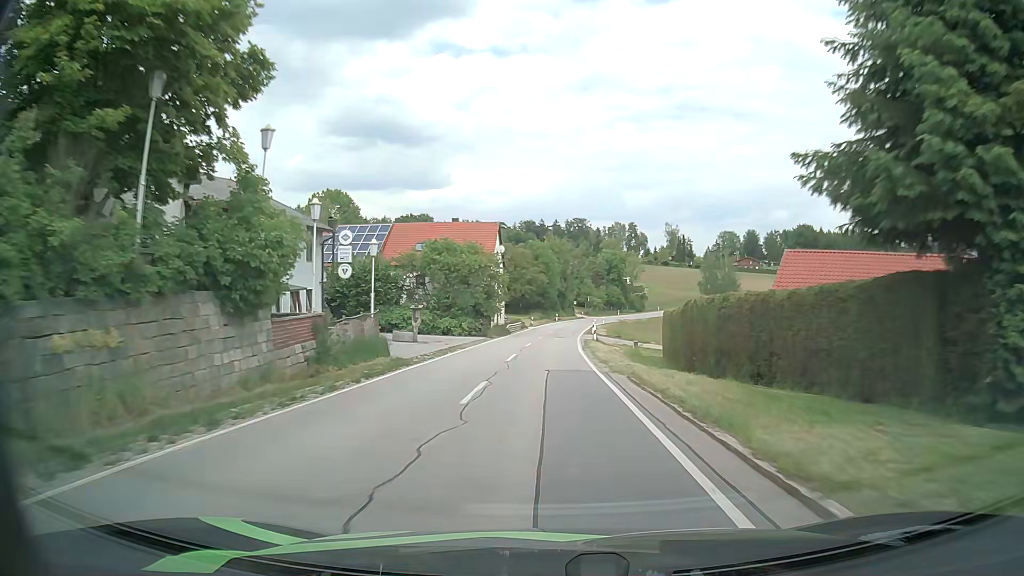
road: secondary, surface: asphalt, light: Day
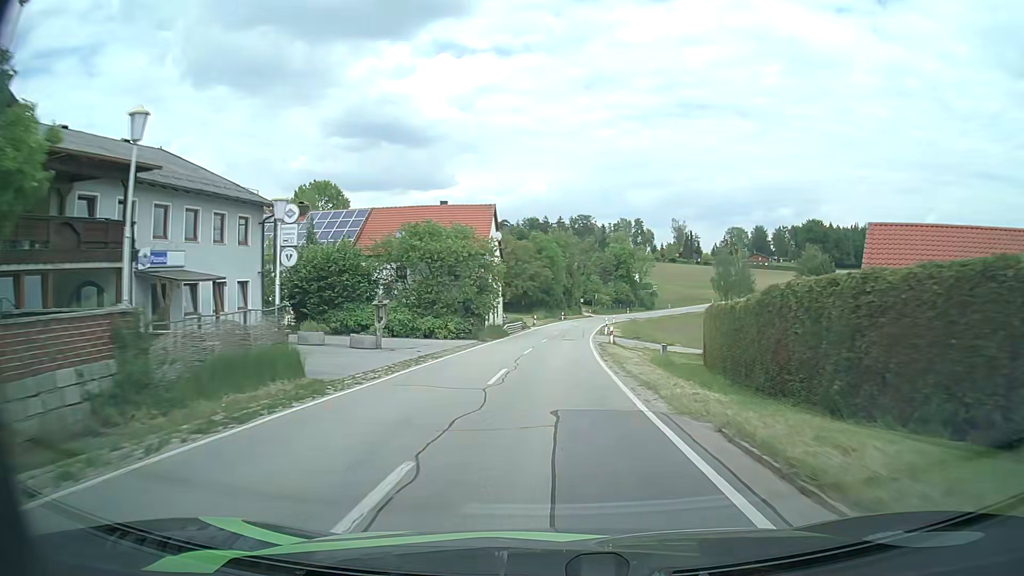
(0.0, +8.8) m; 0°
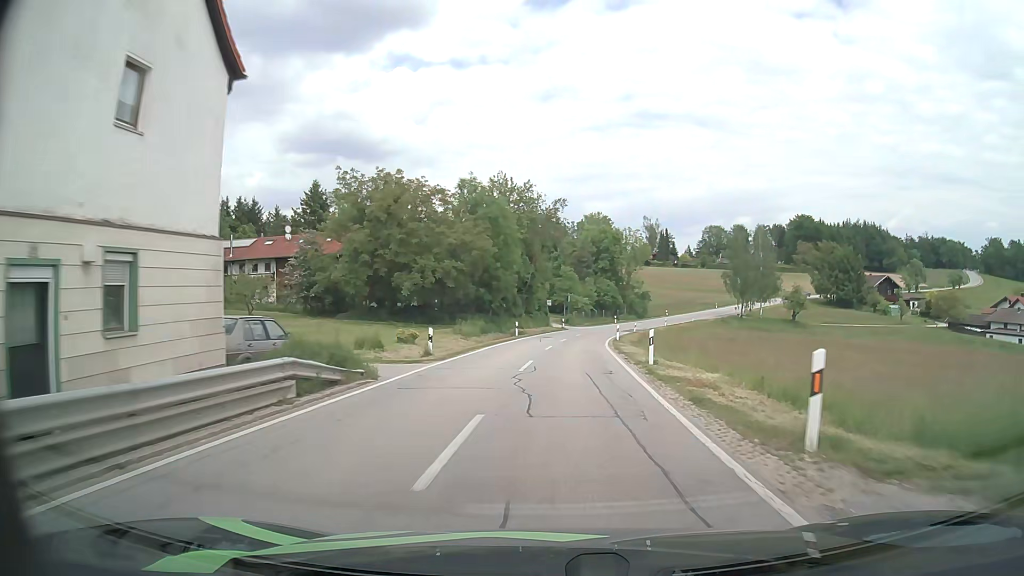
(+1.0, +44.2) m; +3°
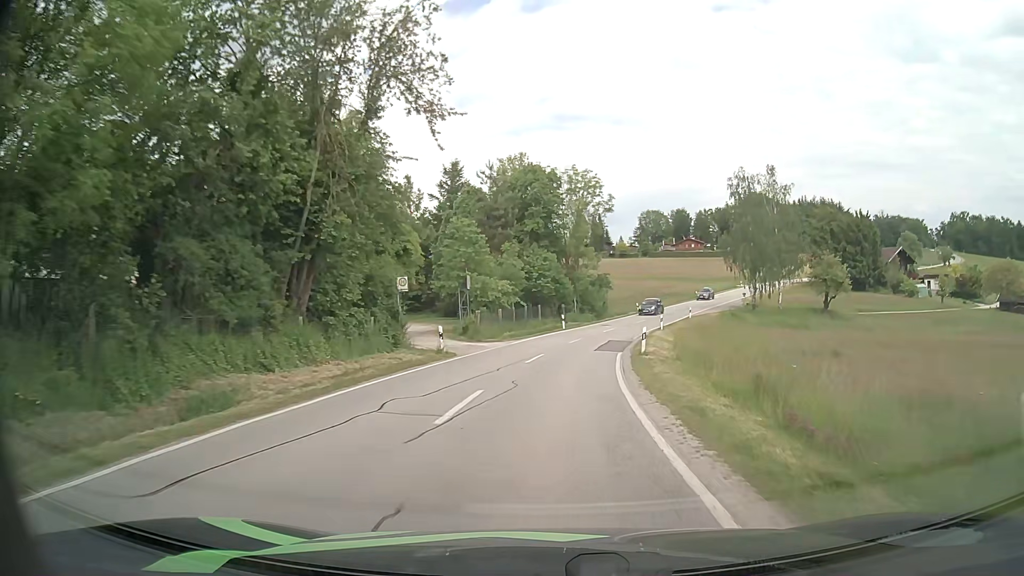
(+2.6, +43.5) m; +7°
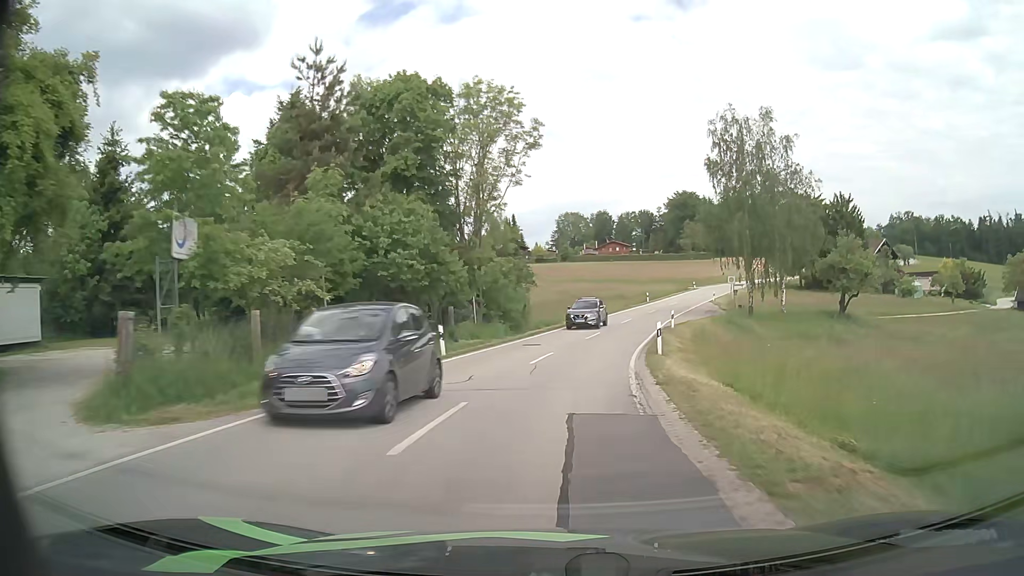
(+1.5, +25.6) m; +7°
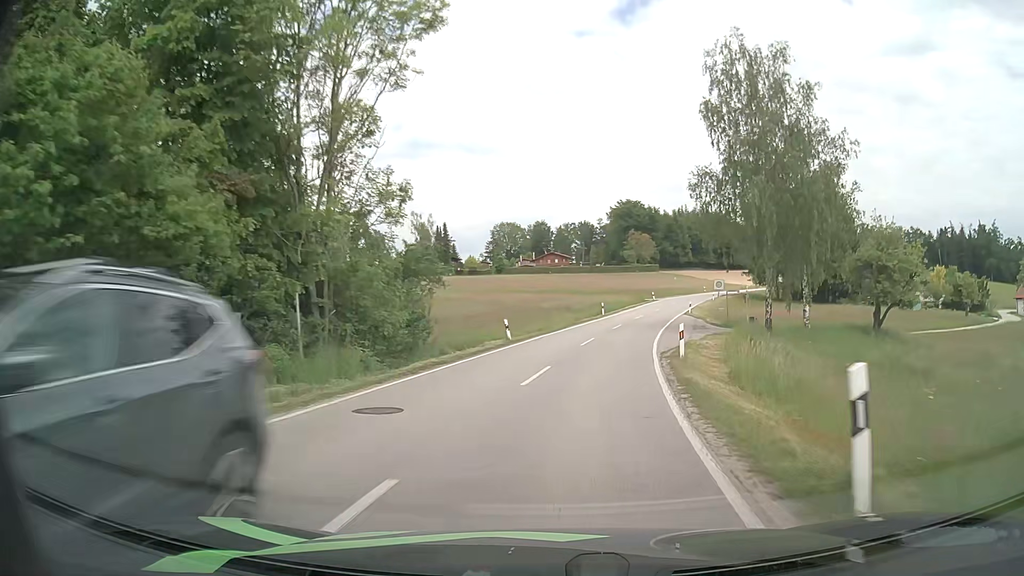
(+0.7, +16.7) m; +5°
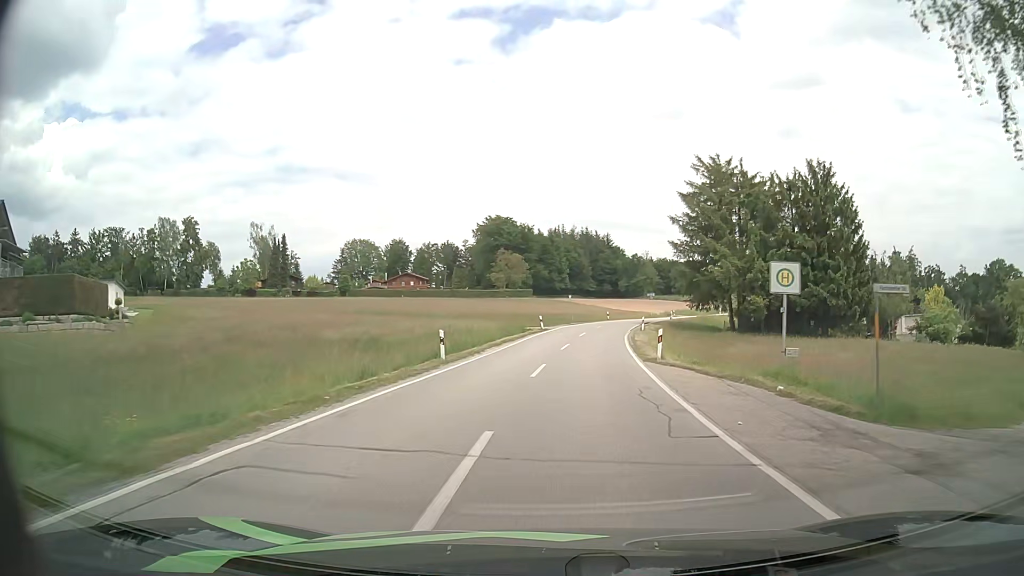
(+3.2, +32.5) m; +11°
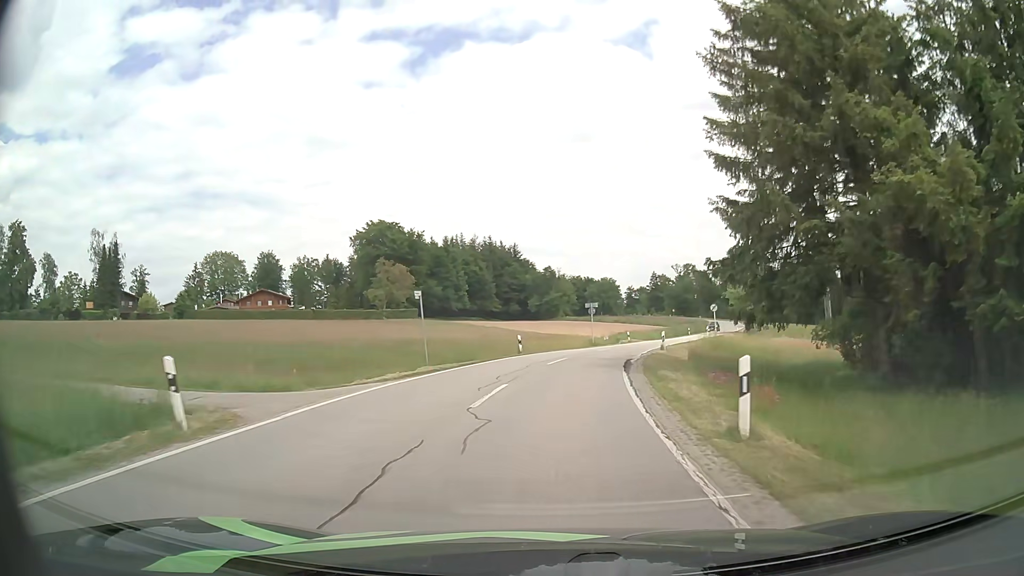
(+3.4, +40.2) m; +8°
(0, +10) (+1, +20) (+2, +30) (+5, +40) (+8, +49) (+11, +58) (+15, +68) (+18, +77) (+22, +87) (+25, +96) m
